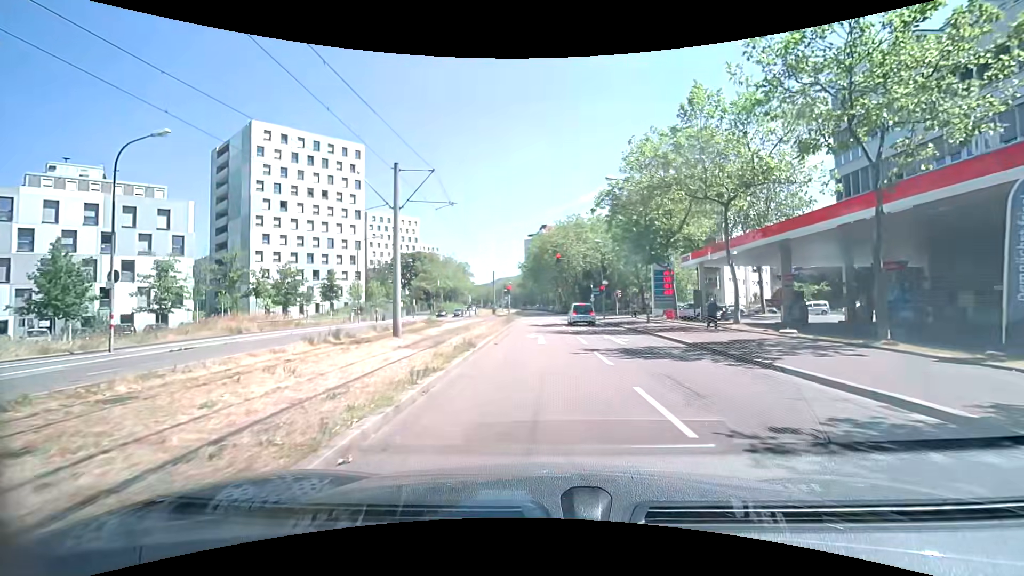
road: tertiary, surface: asphalt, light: Day
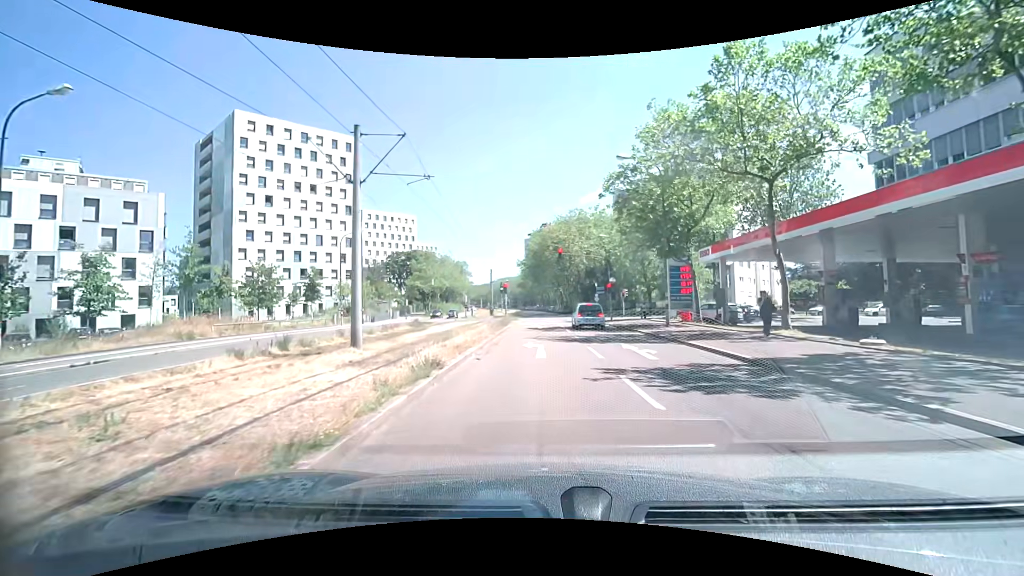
(0.0, +4.6) m; 0°
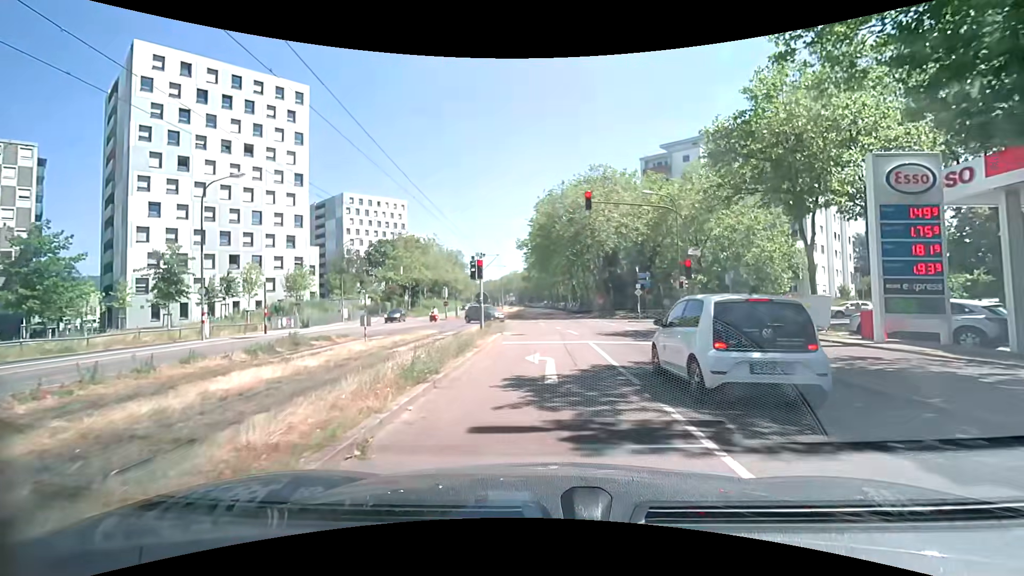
(-0.3, +20.5) m; -1°
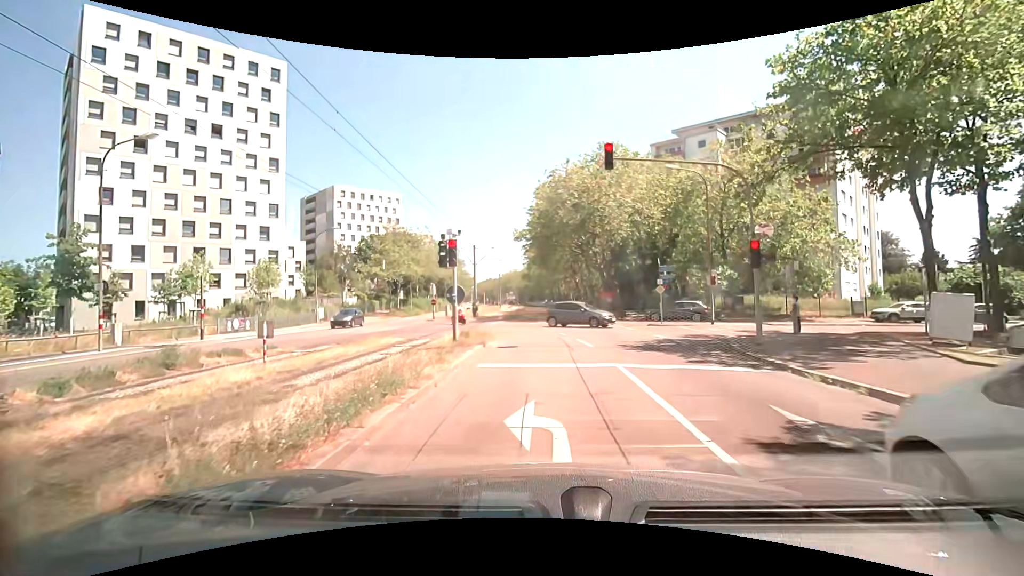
(0.0, +6.3) m; -1°
